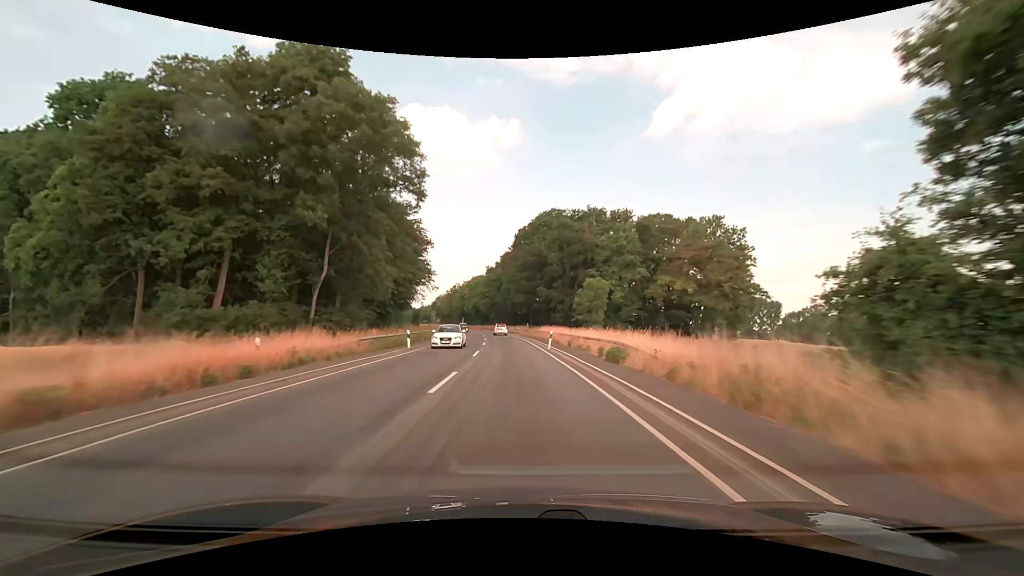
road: secondary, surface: asphalt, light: Day
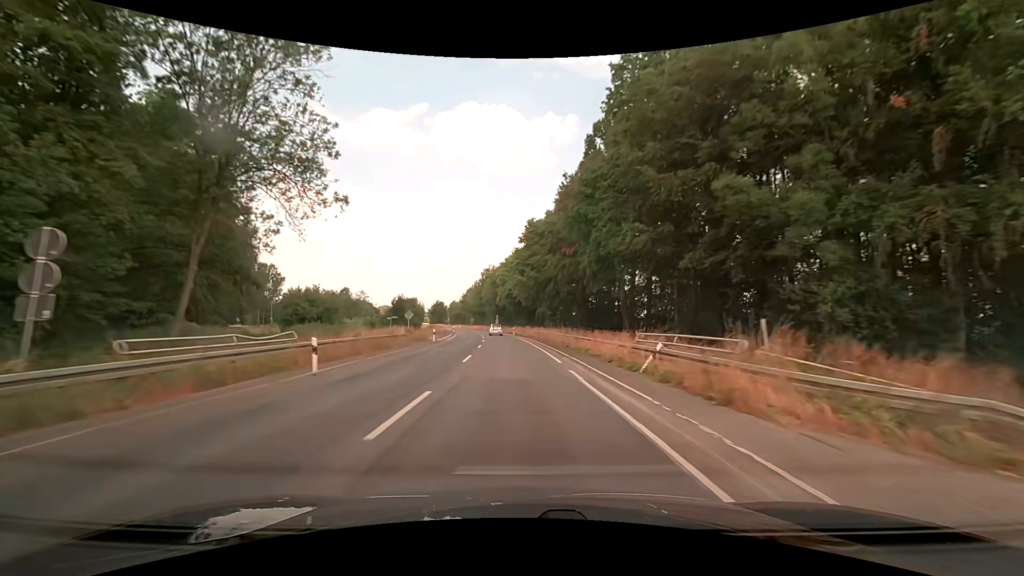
(-3.1, +64.3) m; -6°
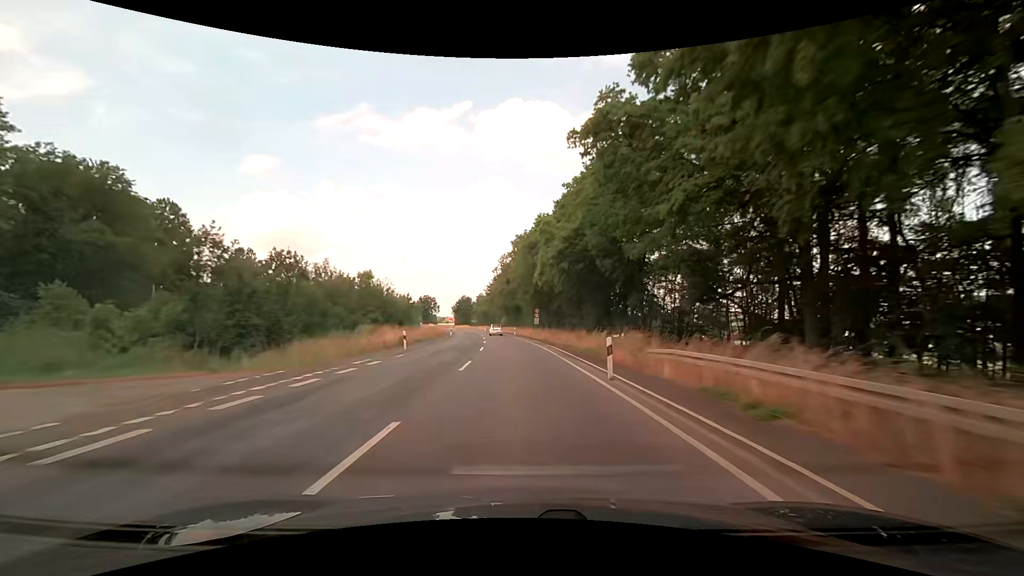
(-2.3, +51.4) m; -4°
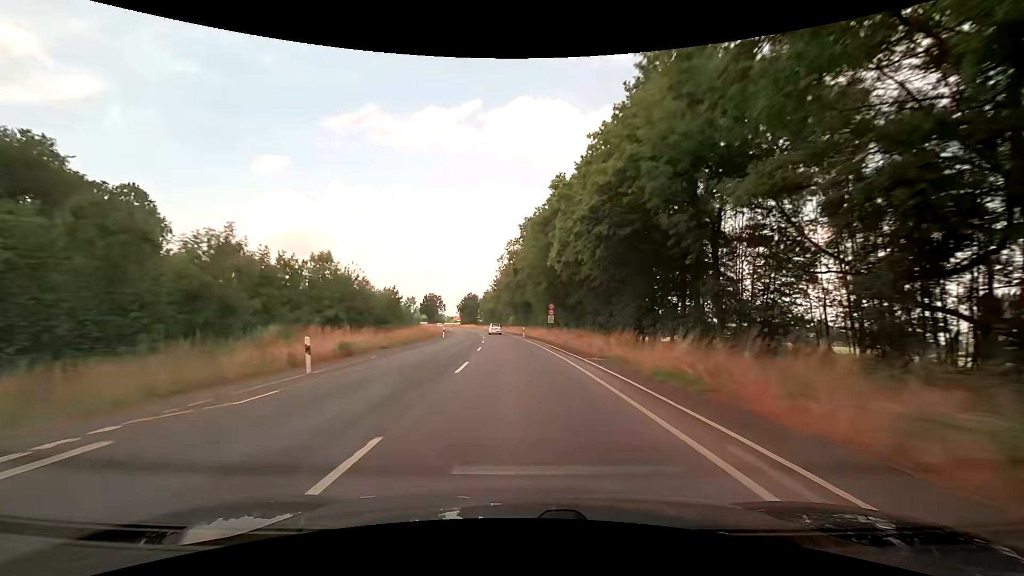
(-0.2, +12.8) m; -1°
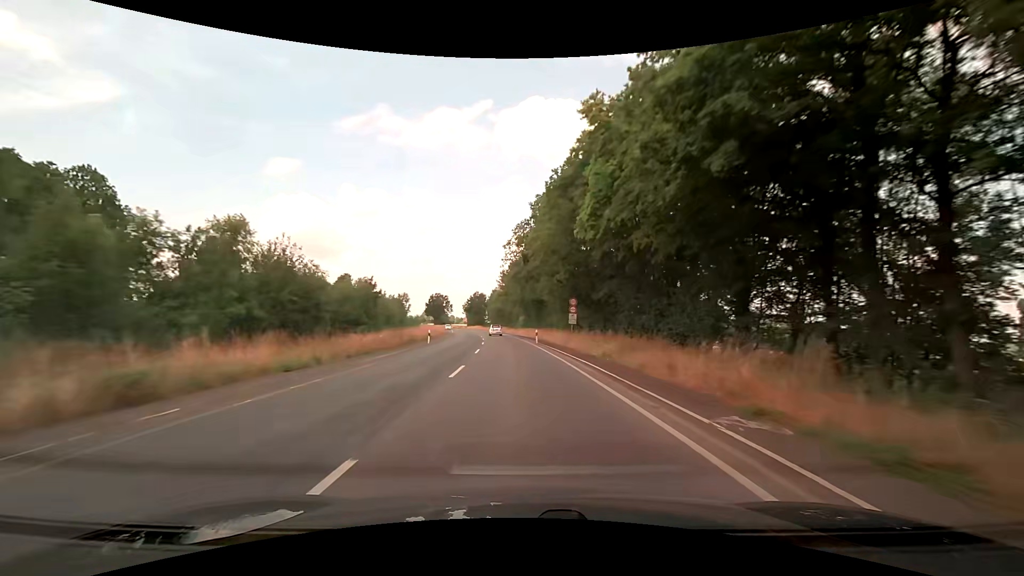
(-0.2, +12.9) m; -2°
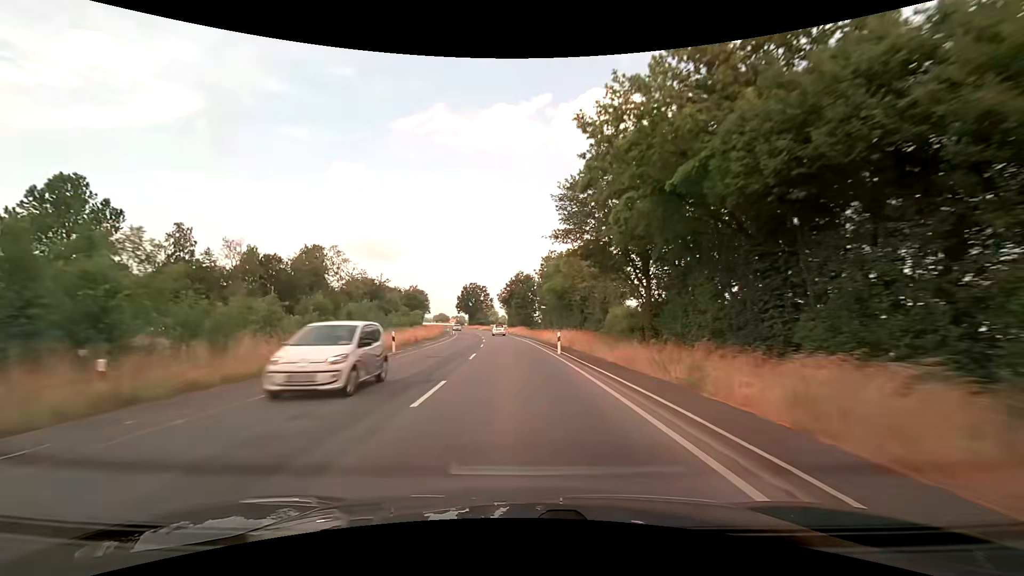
(-2.9, +64.2) m; -6°
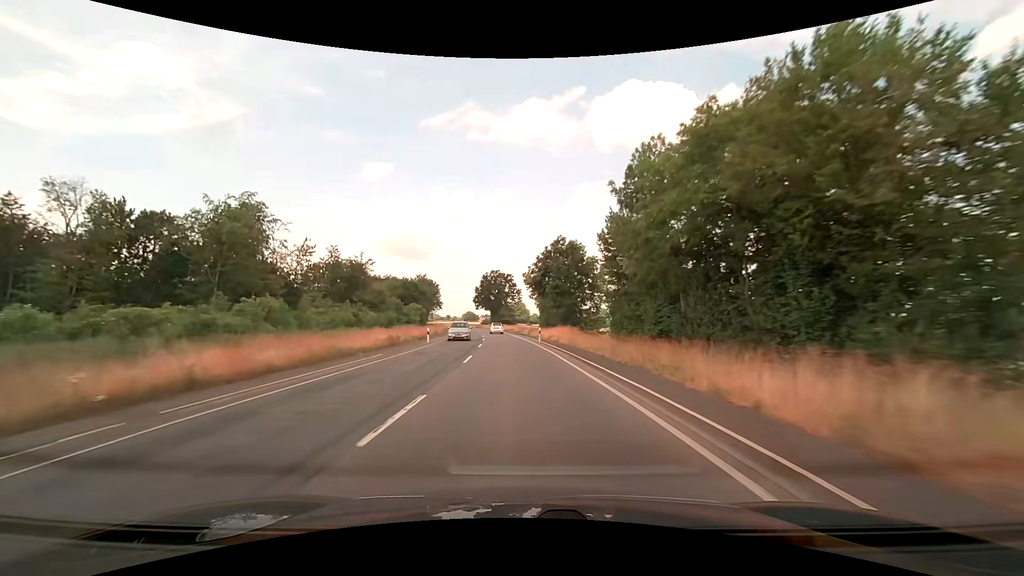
(-1.2, +38.5) m; -4°
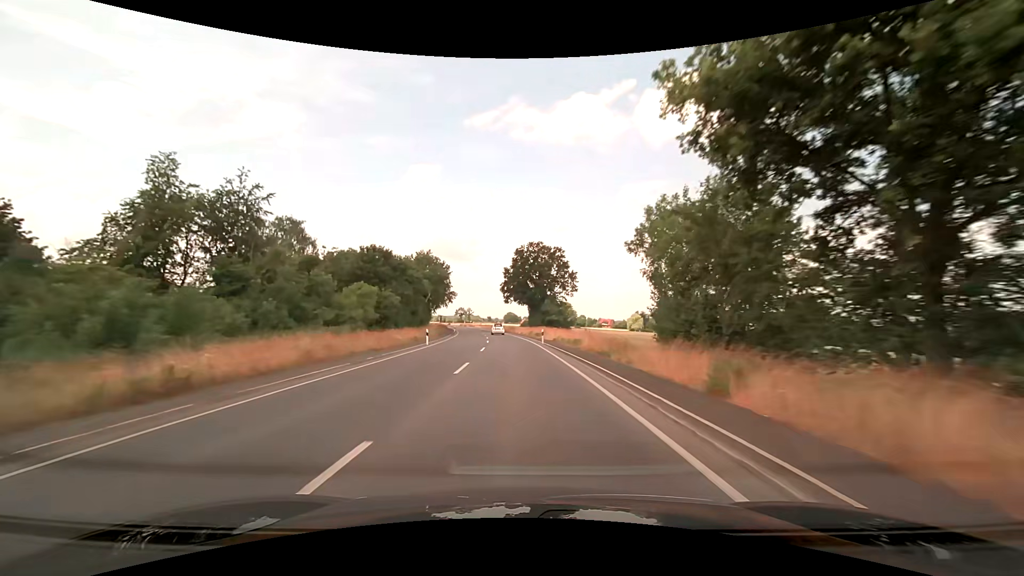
(-2.1, +51.3) m; -5°
(0, +10) (0, +20) (-1, +30) (-1, +40) (-2, +50) (-3, +60) (-4, +70) (-5, +80) (-6, +90) (-7, +100) m
